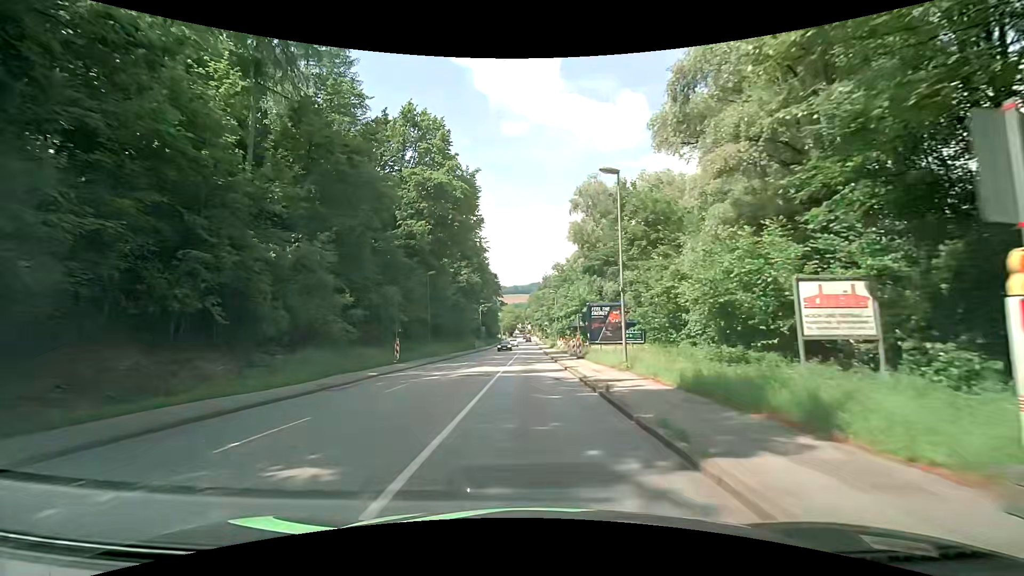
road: tertiary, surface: asphalt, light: Day
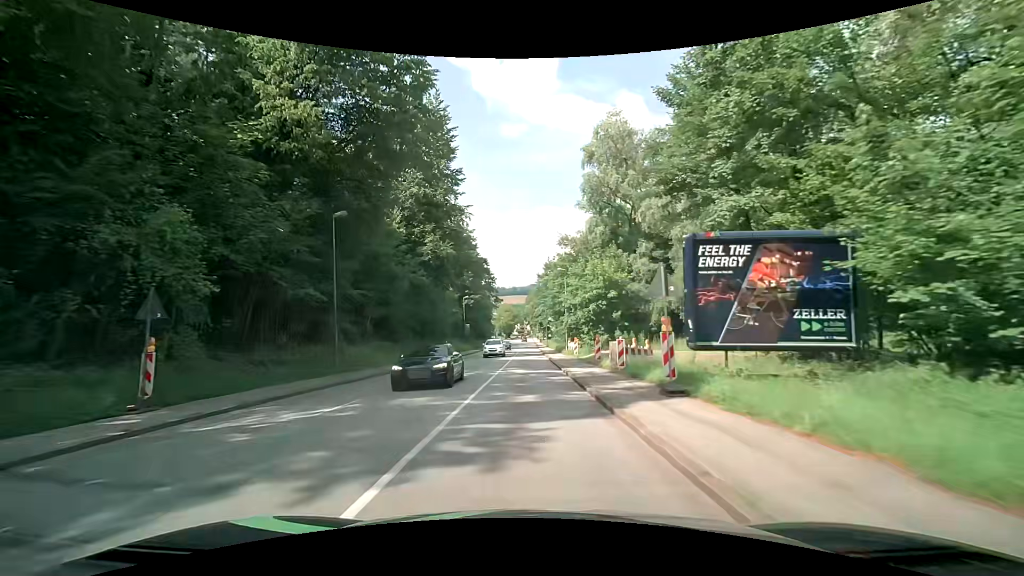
(+0.1, +22.6) m; 0°
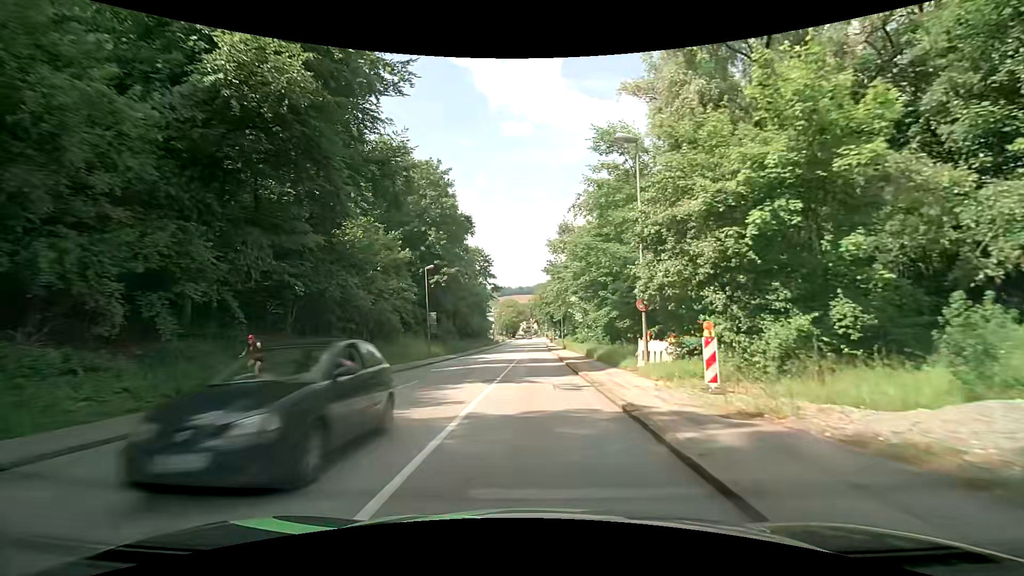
(-0.1, +30.7) m; 0°
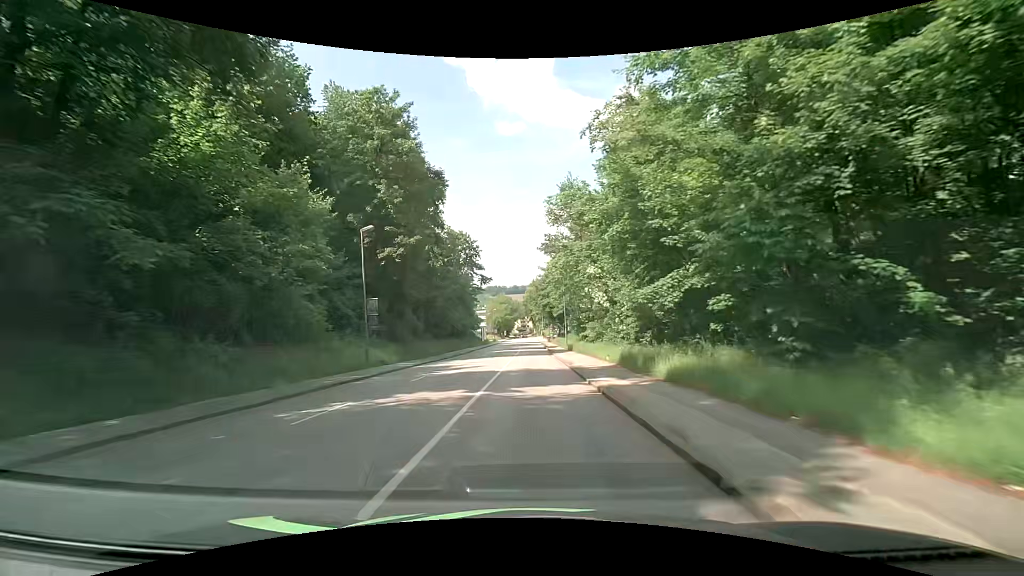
(+0.1, +15.6) m; 0°
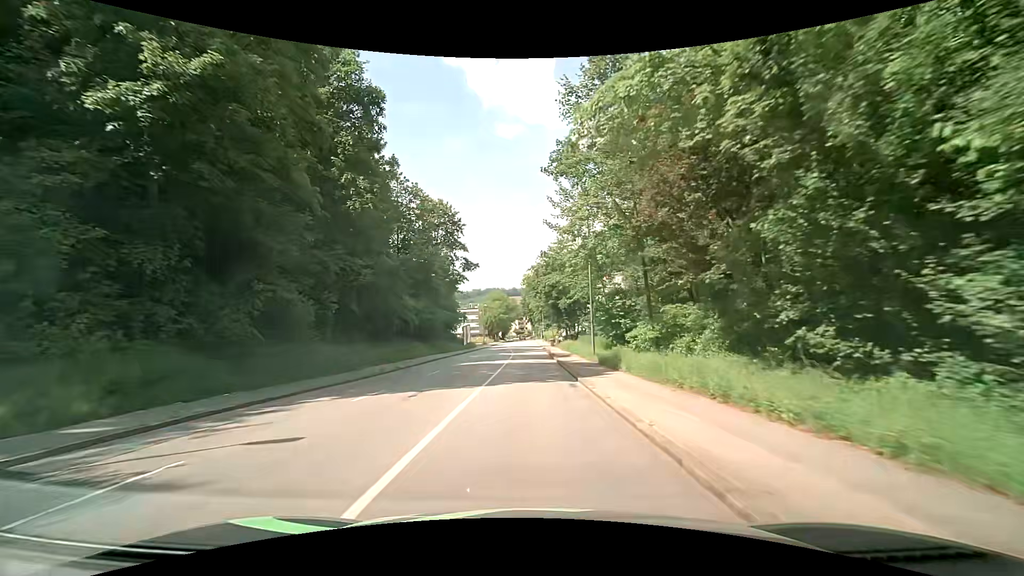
(+0.2, +23.6) m; 0°
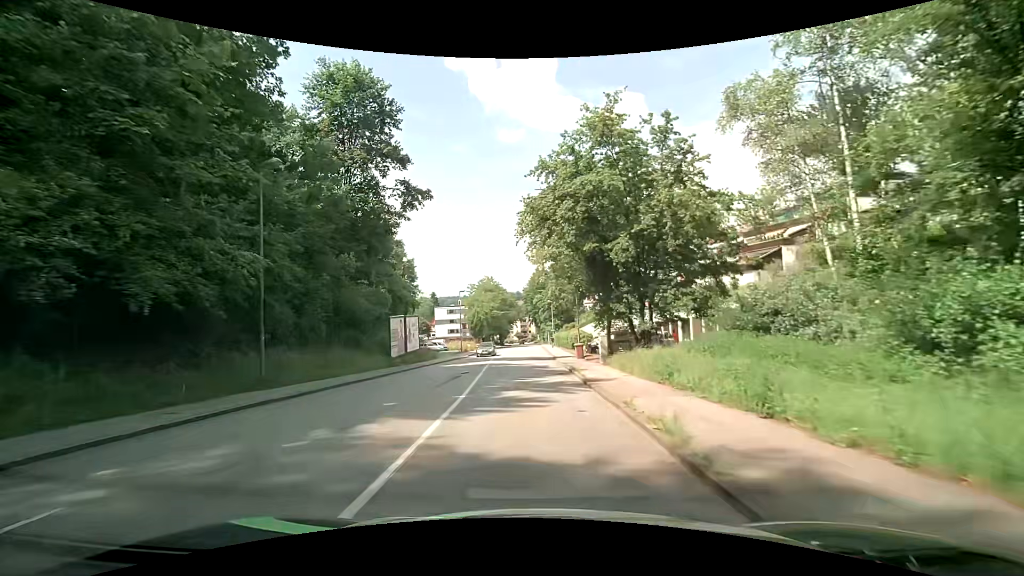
(+0.1, +37.8) m; 0°
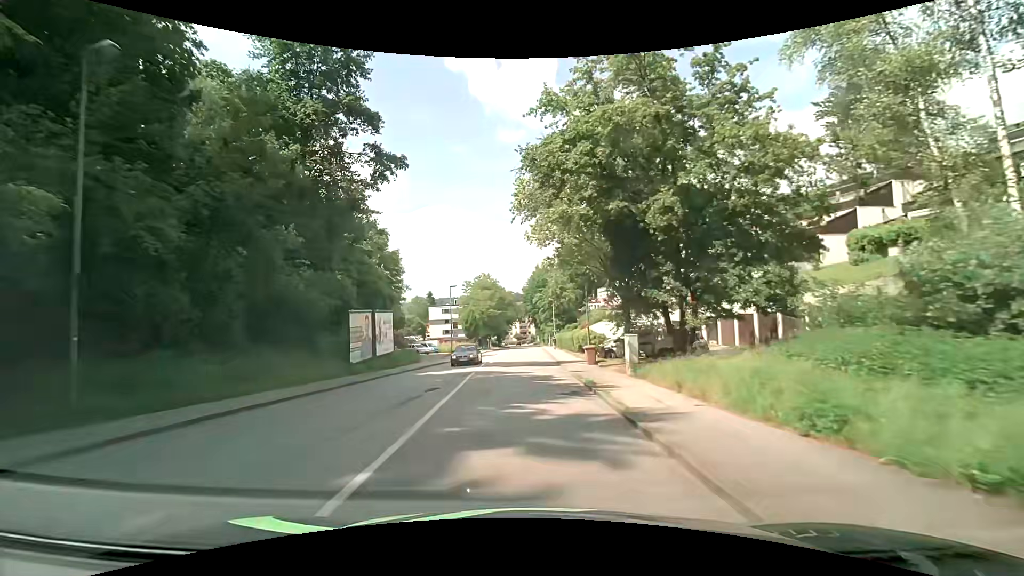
(0.0, +7.2) m; 0°
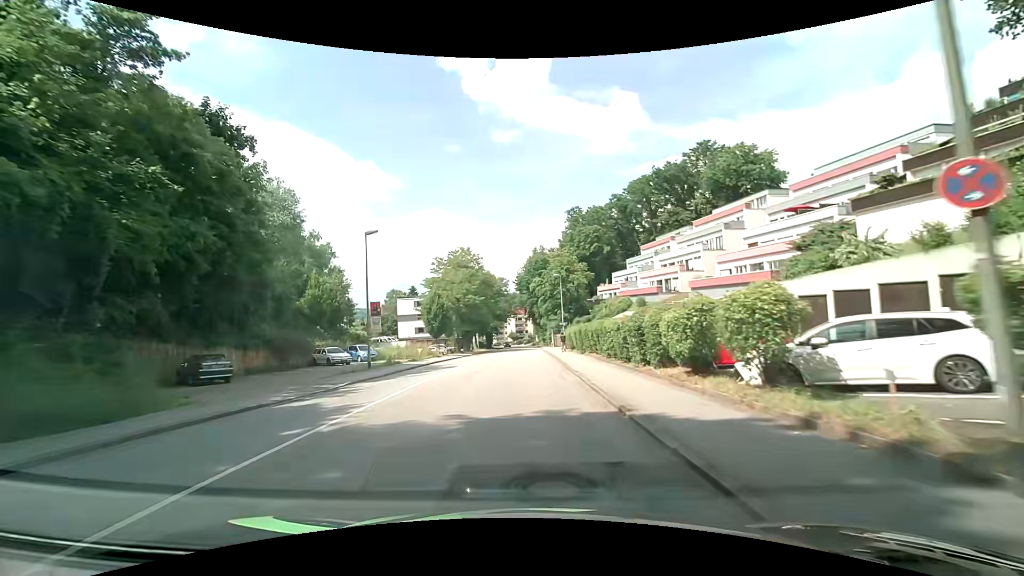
(+0.3, +28.8) m; +1°
(0, +10) (0, +20) (0, +30) (0, +40) (0, +50) (0, +60) (0, +70) (0, +80) (-1, +90) (0, +100) m
